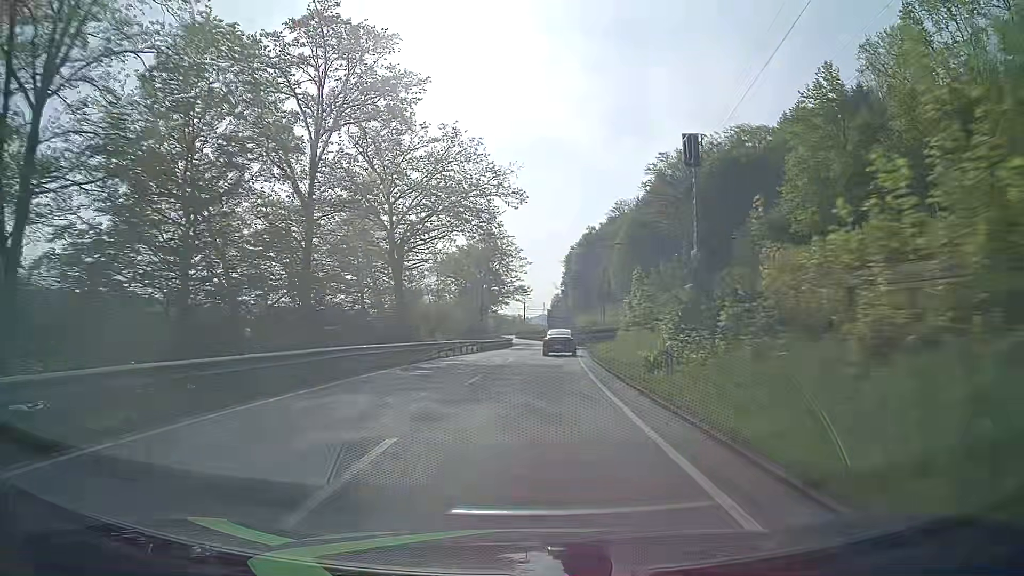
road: primary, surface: asphalt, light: Day
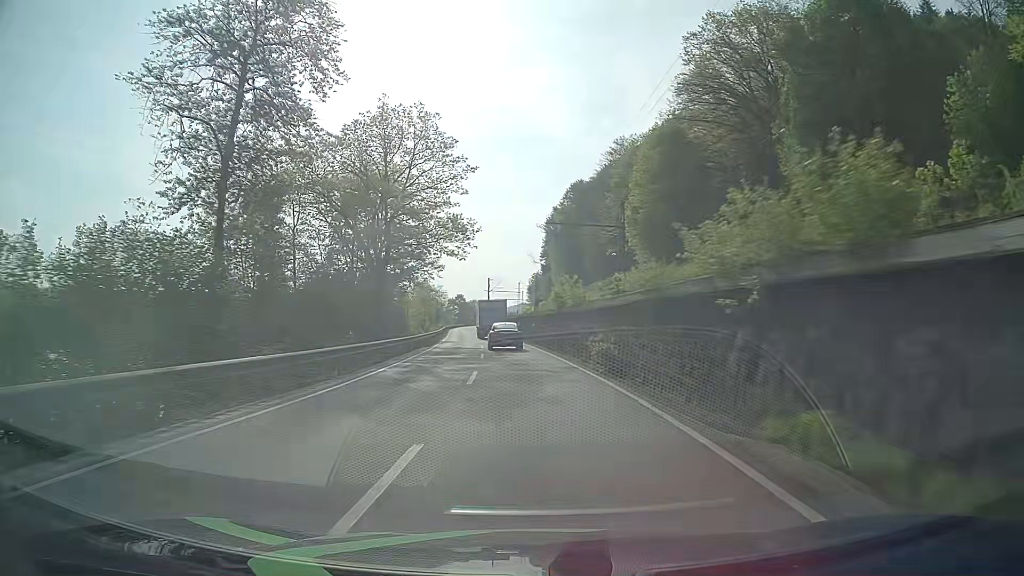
(+2.7, +60.2) m; +2°
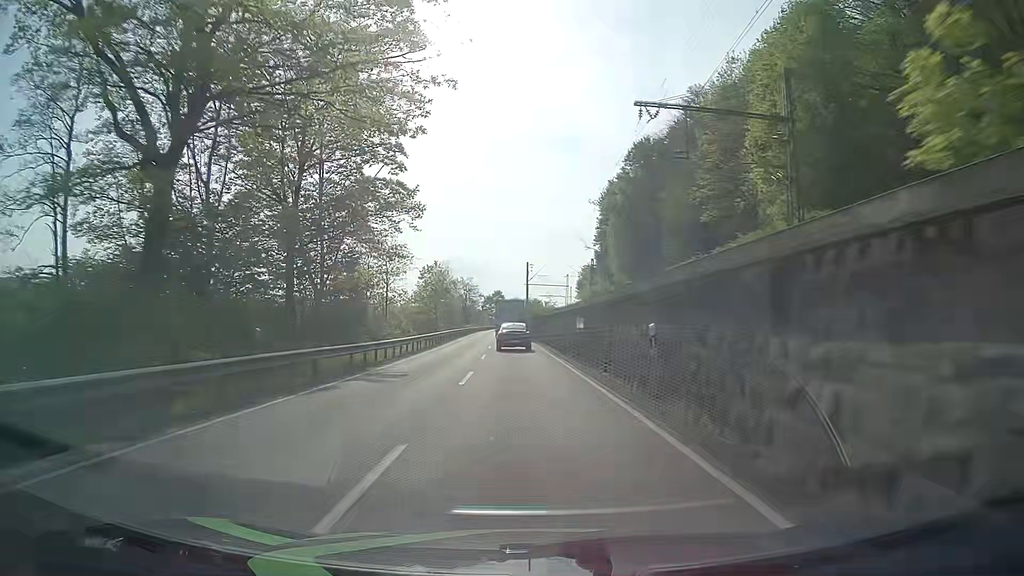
(-1.4, +36.0) m; -4°
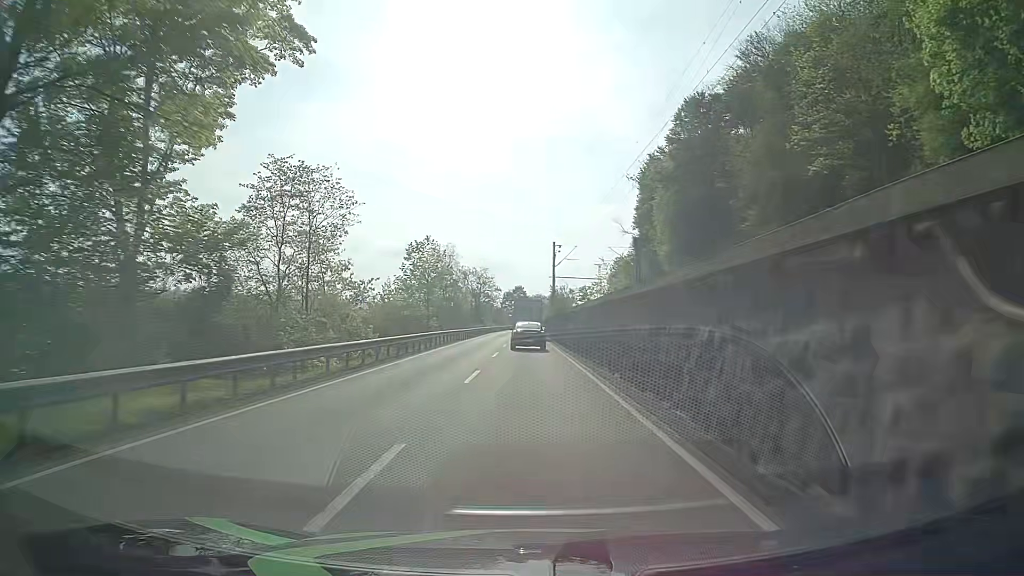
(-0.5, +23.9) m; -2°
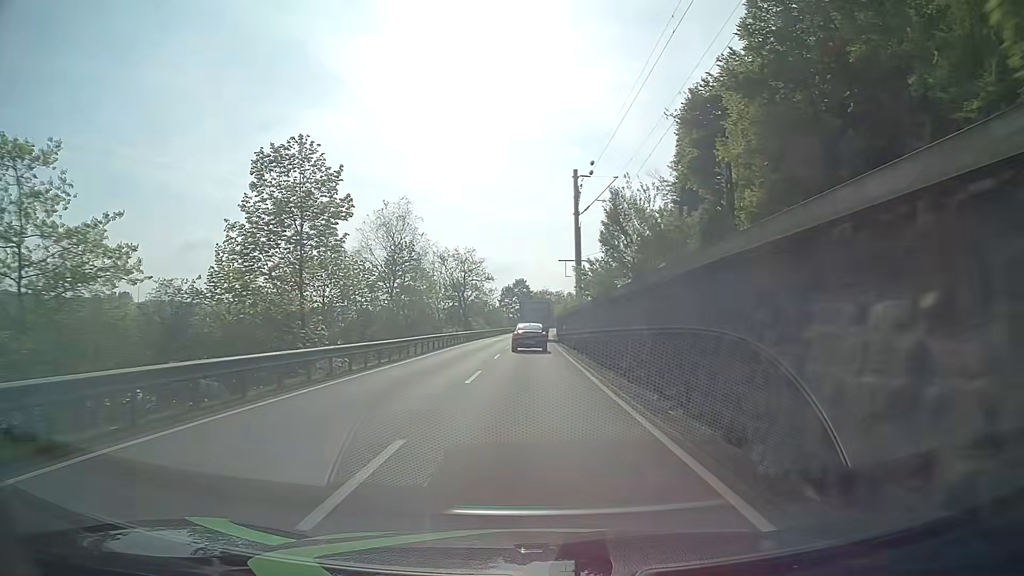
(-0.2, +35.6) m; 0°
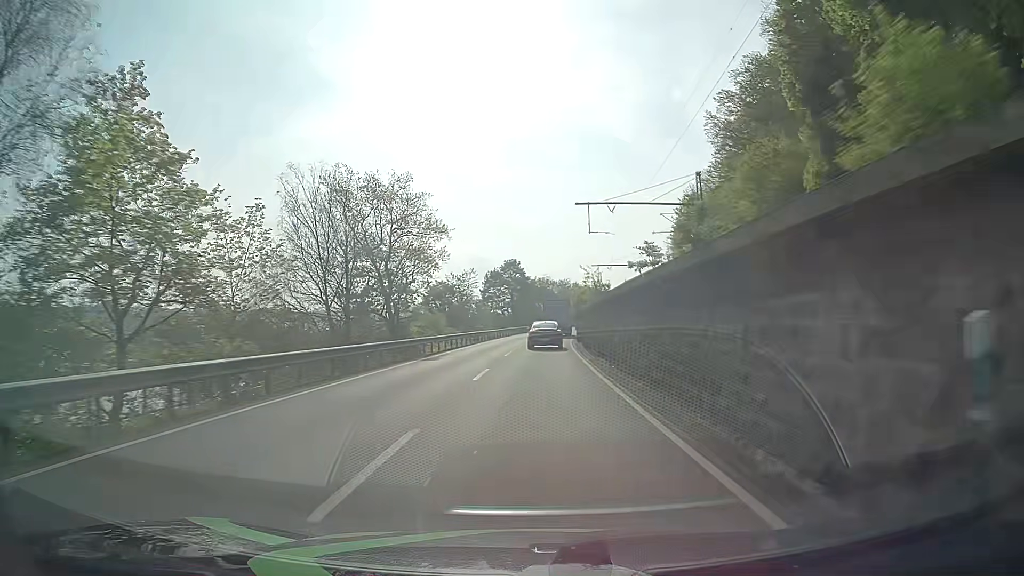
(-0.2, +47.0) m; 0°
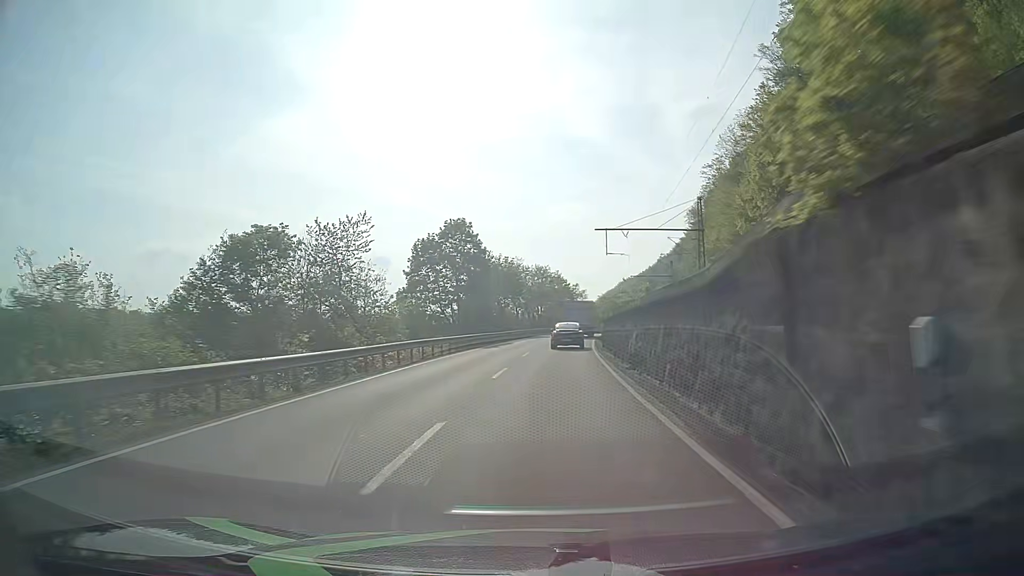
(+0.6, +46.9) m; +2°
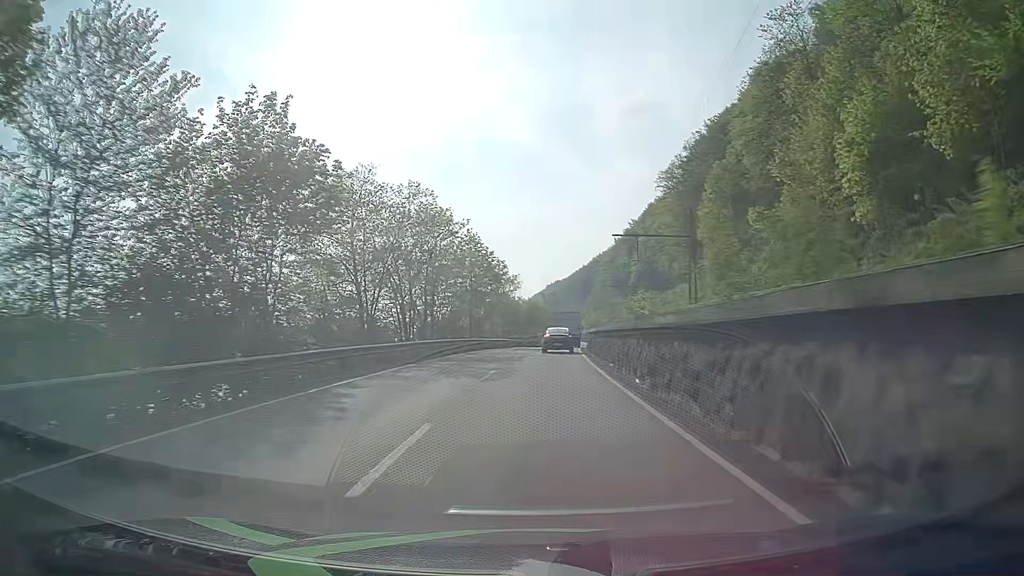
(+3.4, +59.6) m; +7°
(0, +10) (0, +20) (+1, +30) (+1, +40) (+2, +50) (+2, +60) (+3, +70) (+4, +80) (+5, +90) (+6, +100) m
